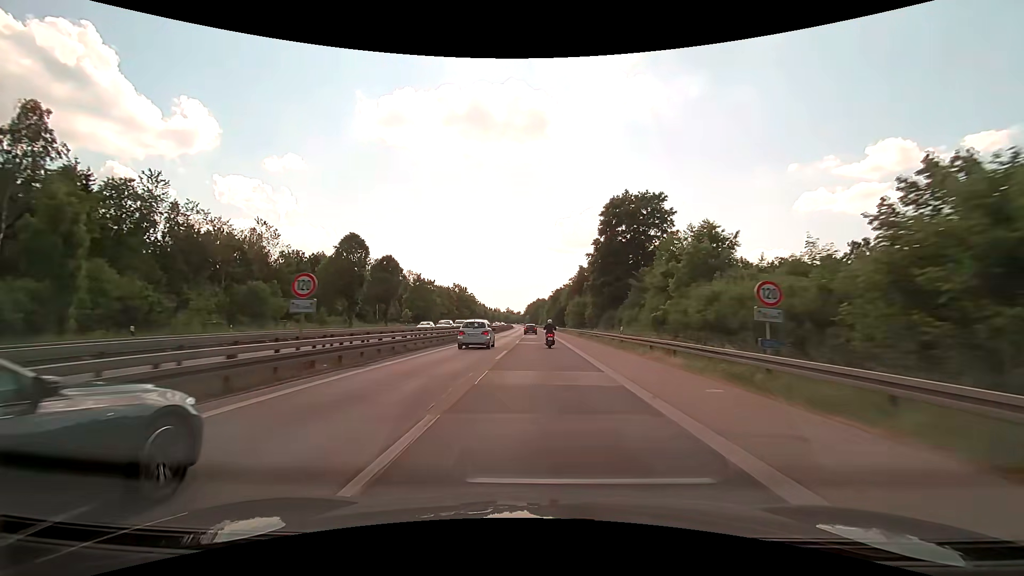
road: motorway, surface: asphalt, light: Day
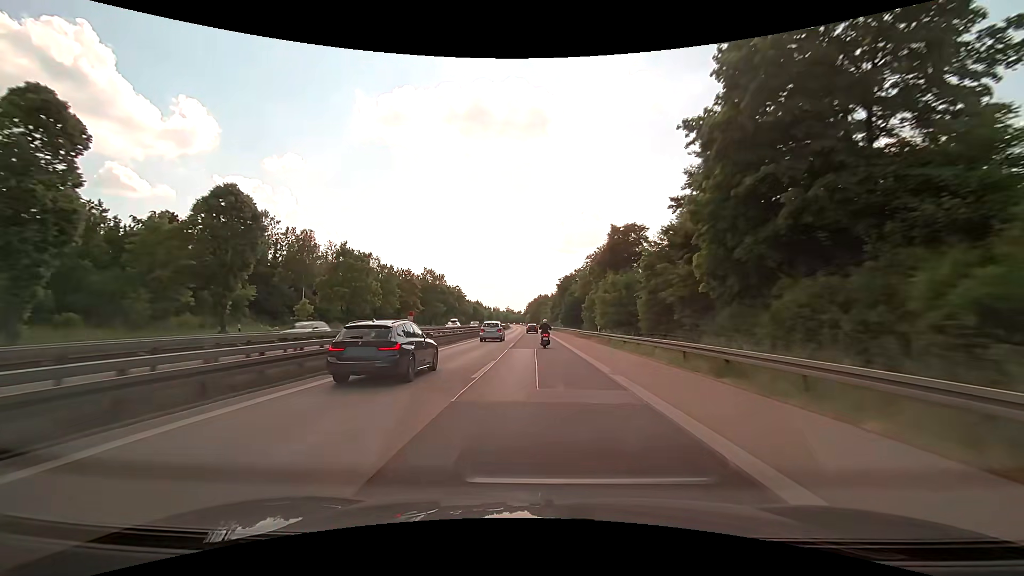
(+0.1, +42.8) m; 0°
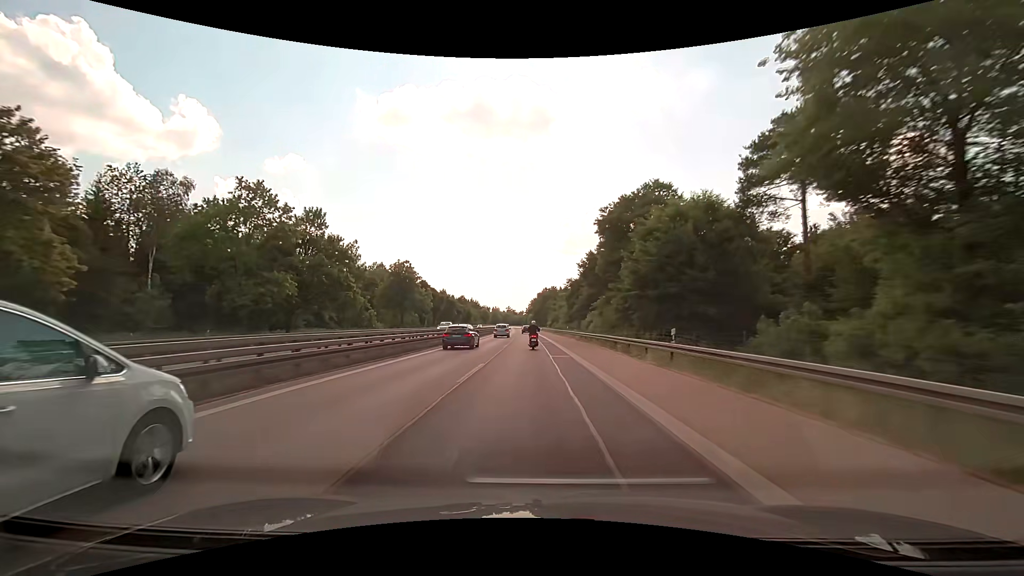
(-0.2, +71.7) m; 0°
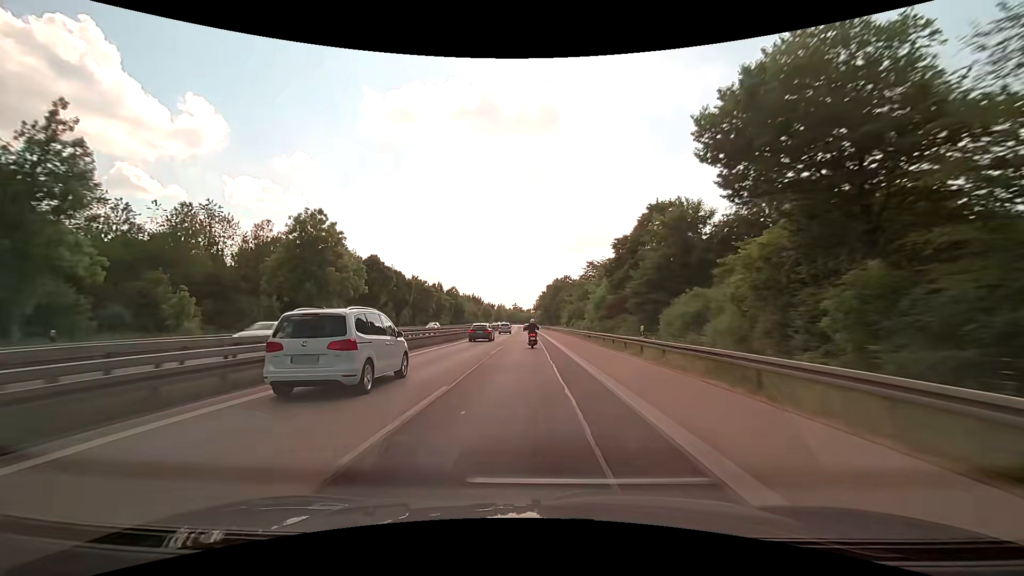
(-0.4, +43.3) m; -1°
(0, +10) (0, +20) (0, +30) (0, +40) (0, +50) (-1, +60) (-1, +70) (-1, +80) (-1, +90) (-1, +100) m
